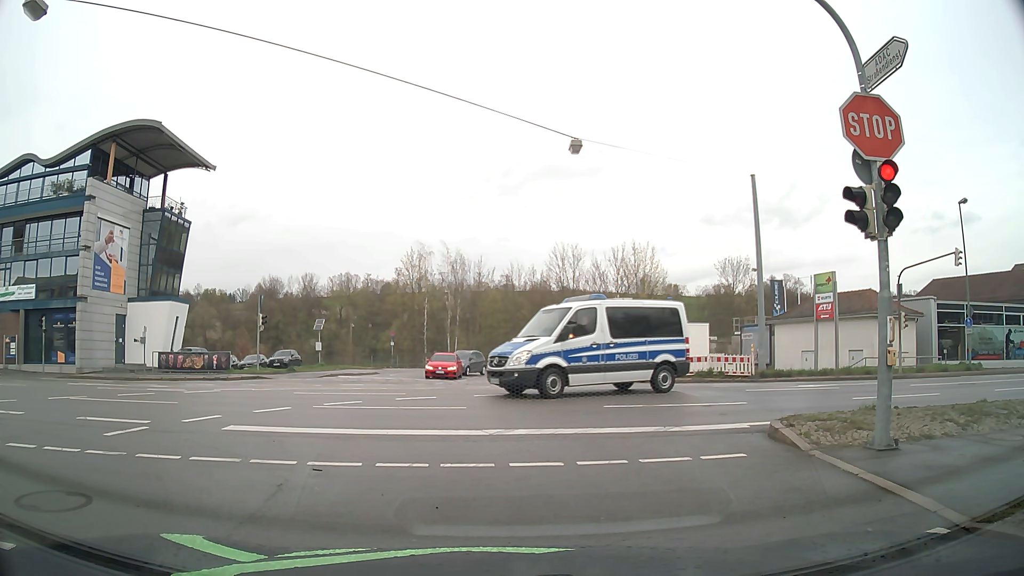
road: tertiary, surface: asphalt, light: Day
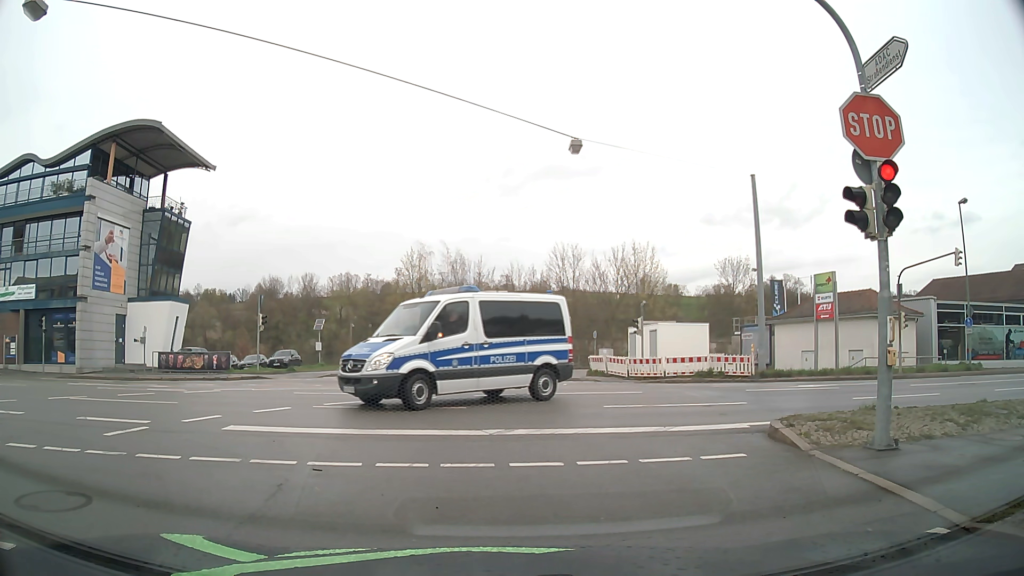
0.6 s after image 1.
(0.0, 0.0) m; 0°
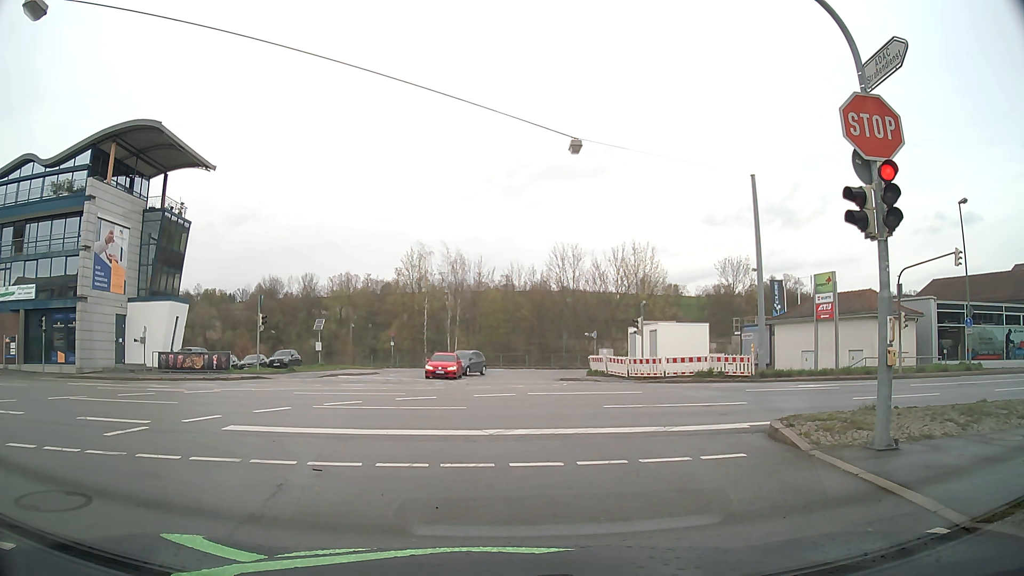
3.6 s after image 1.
(0.0, 0.0) m; 0°
(-1, +10) (-3, +20) (-11, +25) (-21, +25) (-31, +25) (-41, +24) (-51, +23) (-61, +23) (-71, +22) (-81, +22) m
